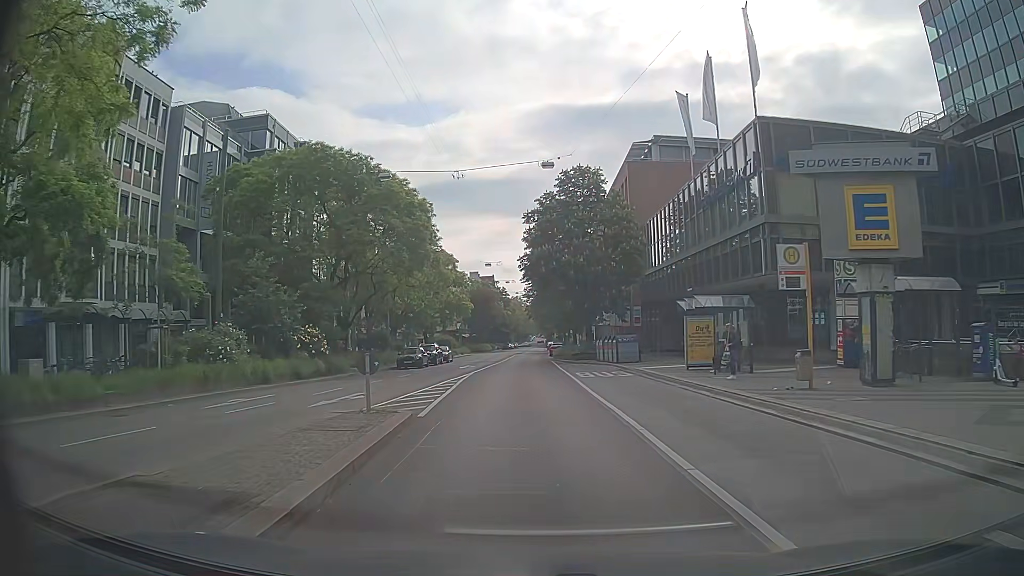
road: secondary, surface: asphalt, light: Day
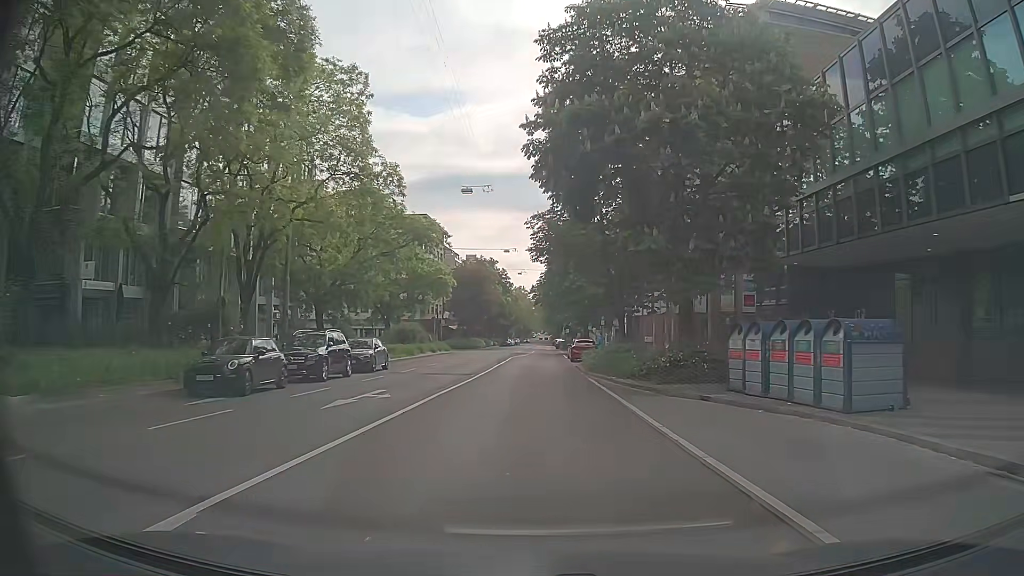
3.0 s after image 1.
(-0.3, +29.3) m; 0°
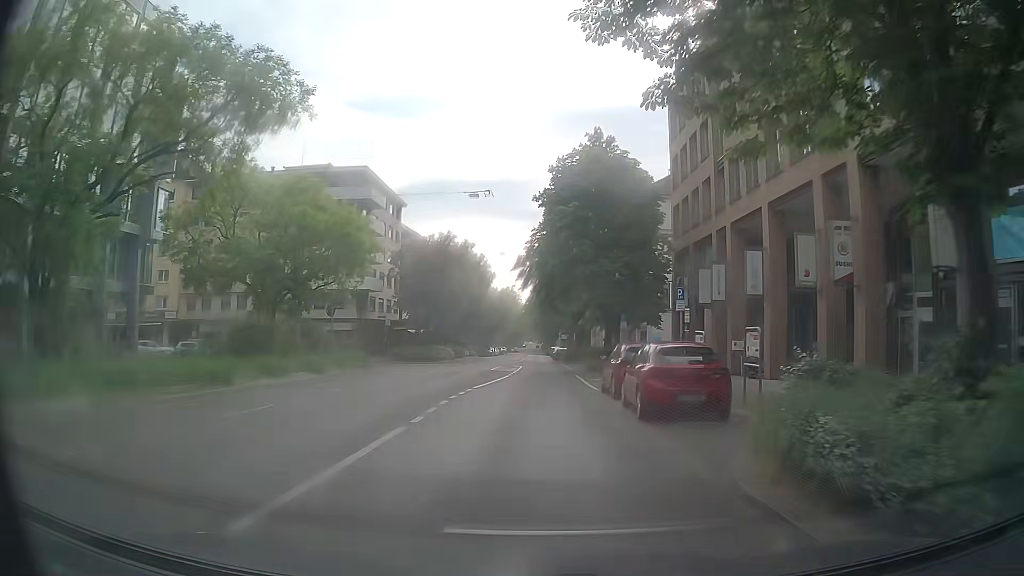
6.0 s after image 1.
(+0.3, +29.1) m; +2°
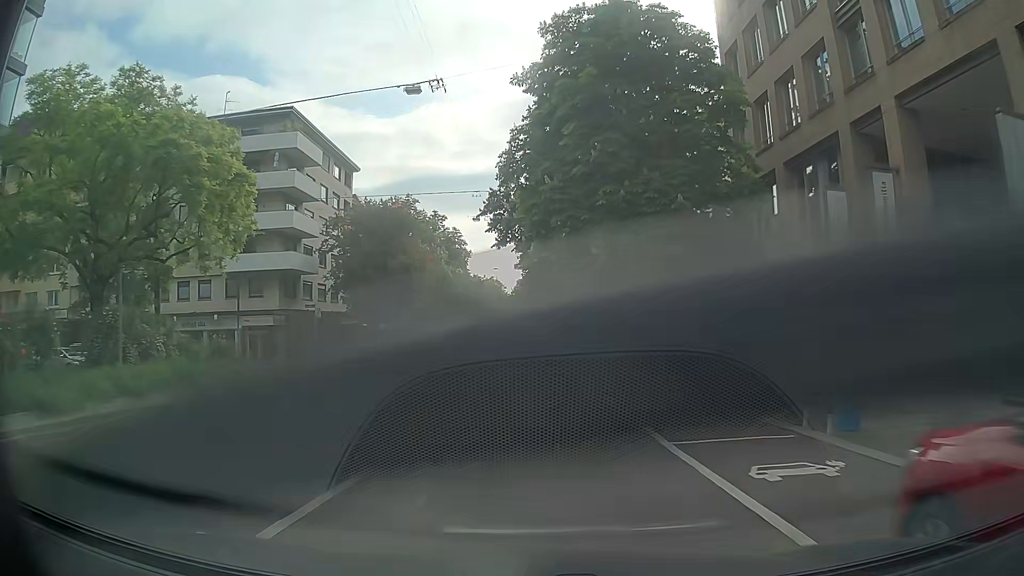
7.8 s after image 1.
(-0.3, +17.1) m; -1°
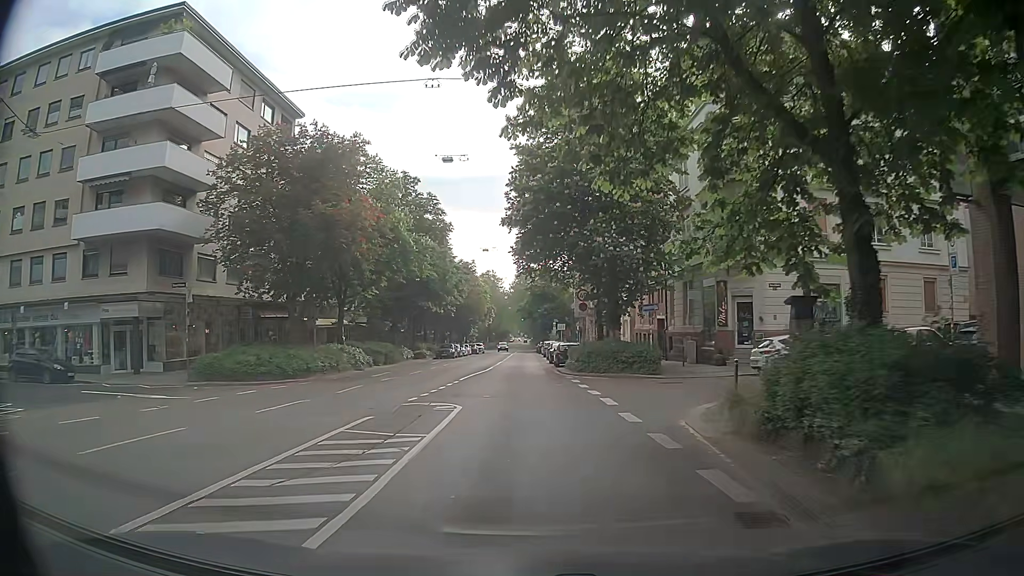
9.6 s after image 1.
(+0.2, +17.3) m; +1°
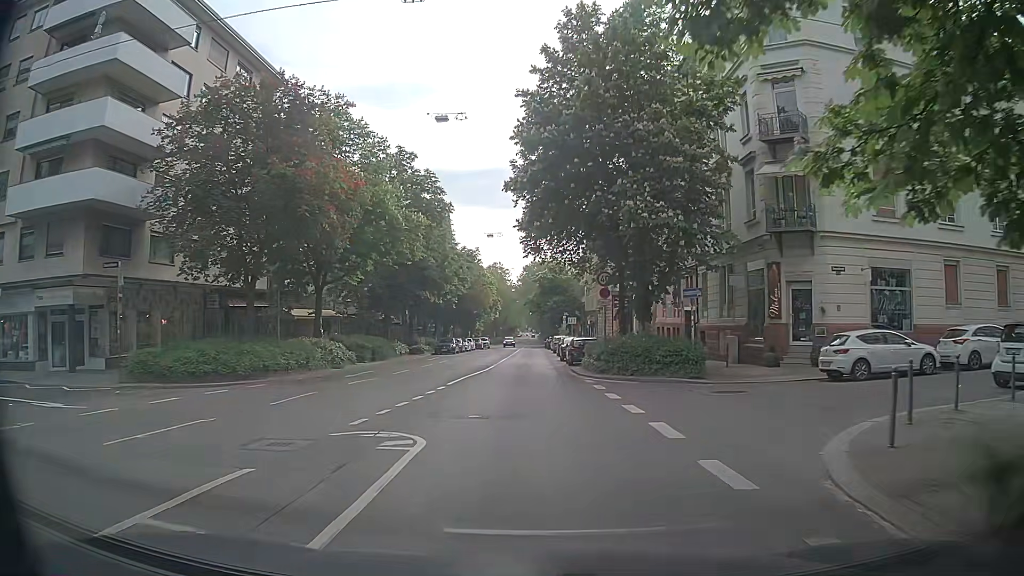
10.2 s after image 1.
(0.0, +5.8) m; 0°
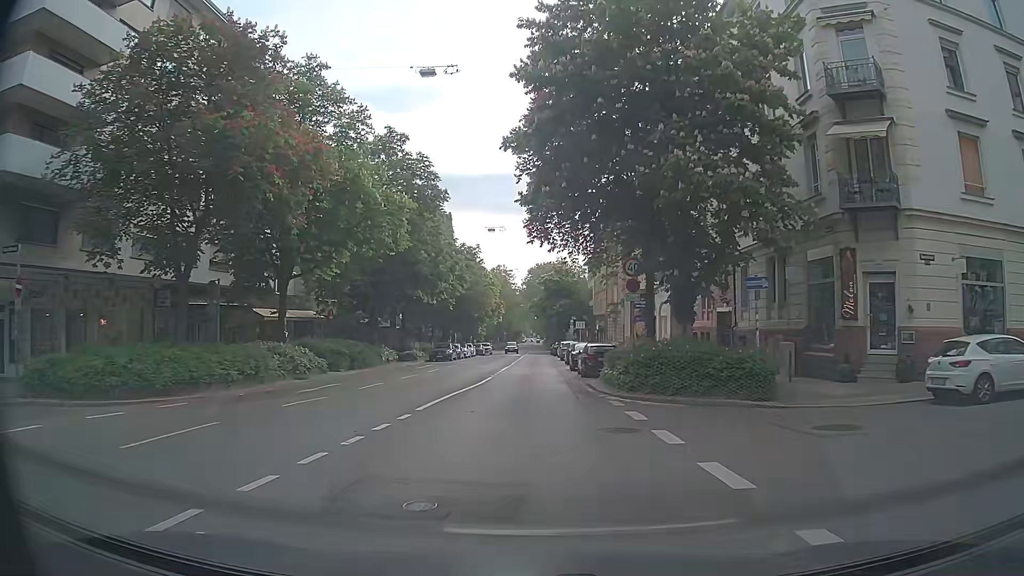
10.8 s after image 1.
(0.0, +5.9) m; -1°
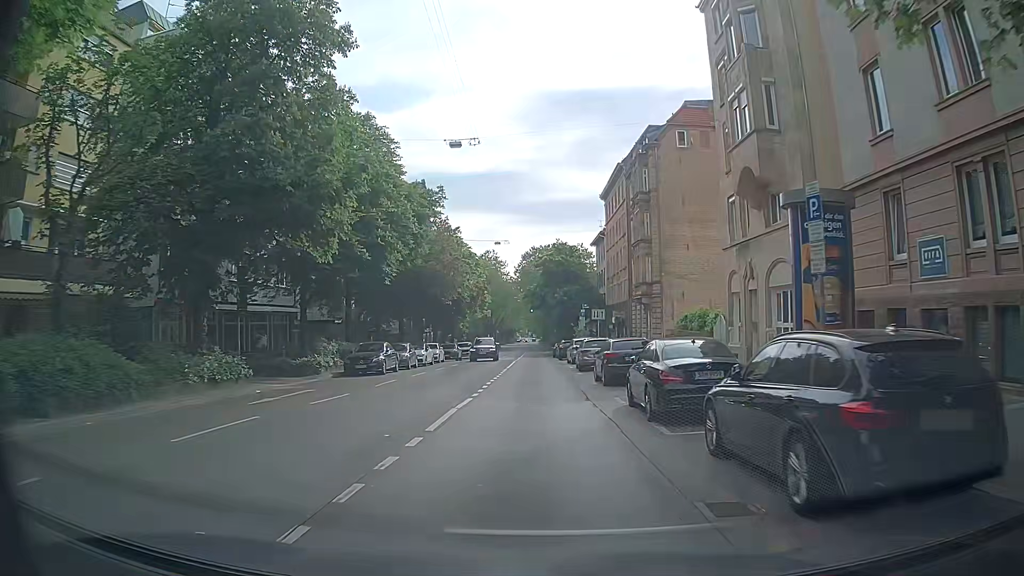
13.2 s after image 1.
(0.0, +23.7) m; 0°
